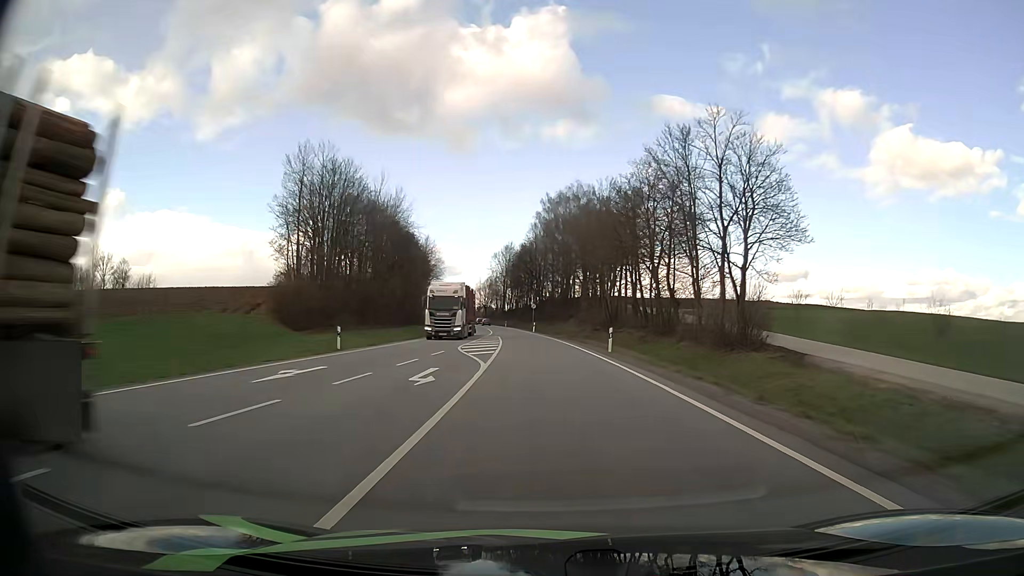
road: primary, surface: asphalt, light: Day
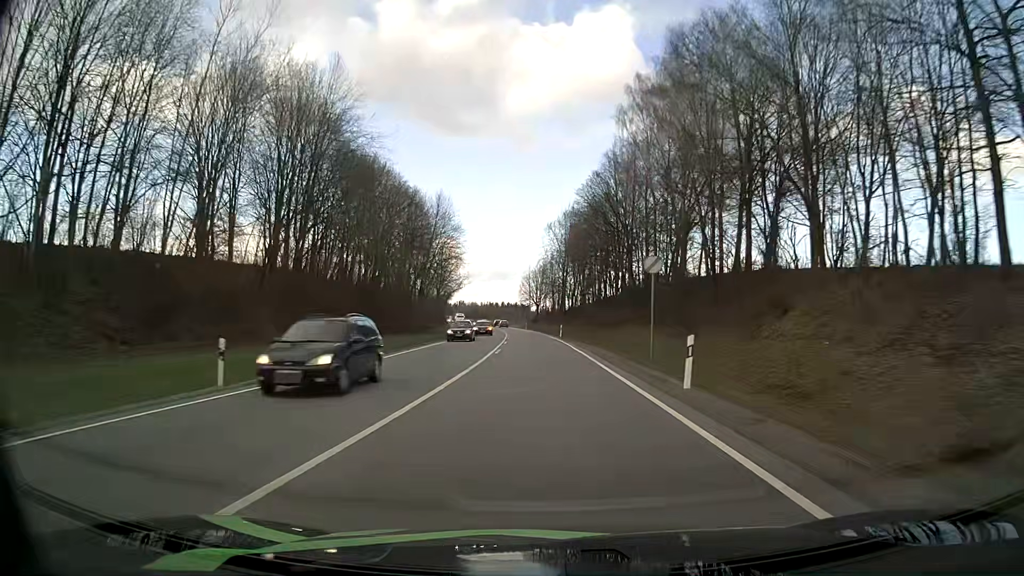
(-2.9, +66.3) m; -5°
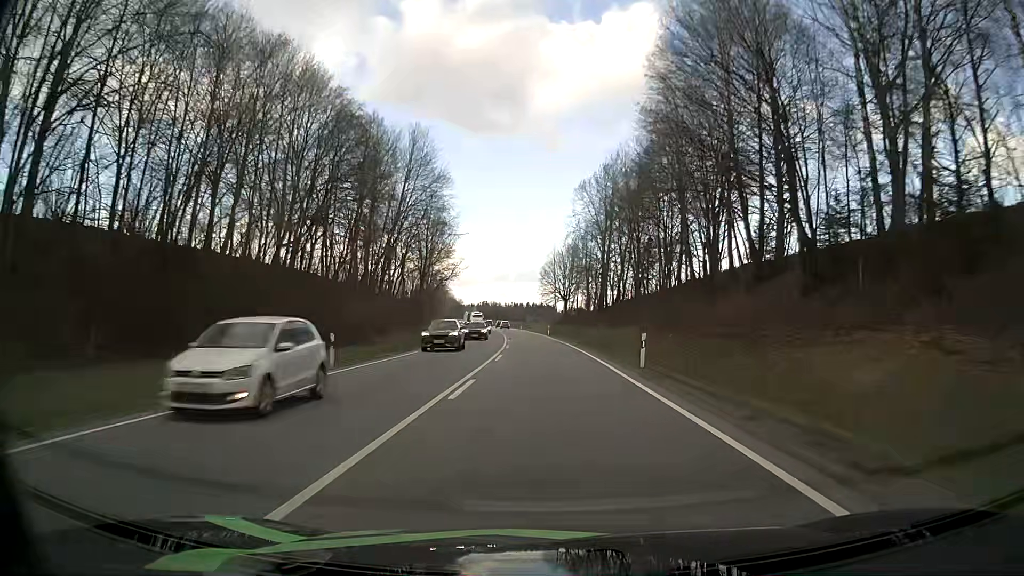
(-0.9, +41.0) m; -2°
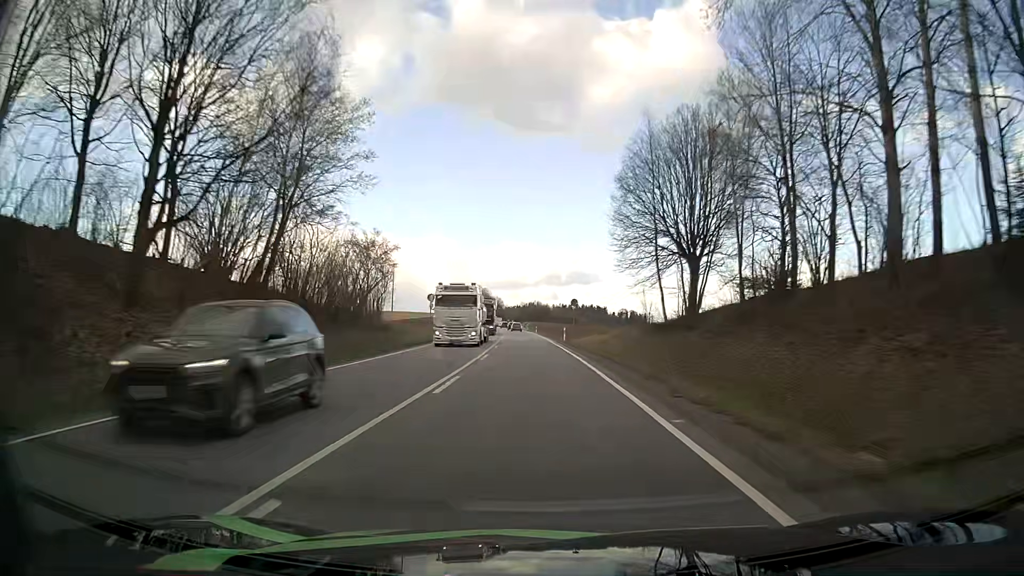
(-2.3, +71.6) m; -4°
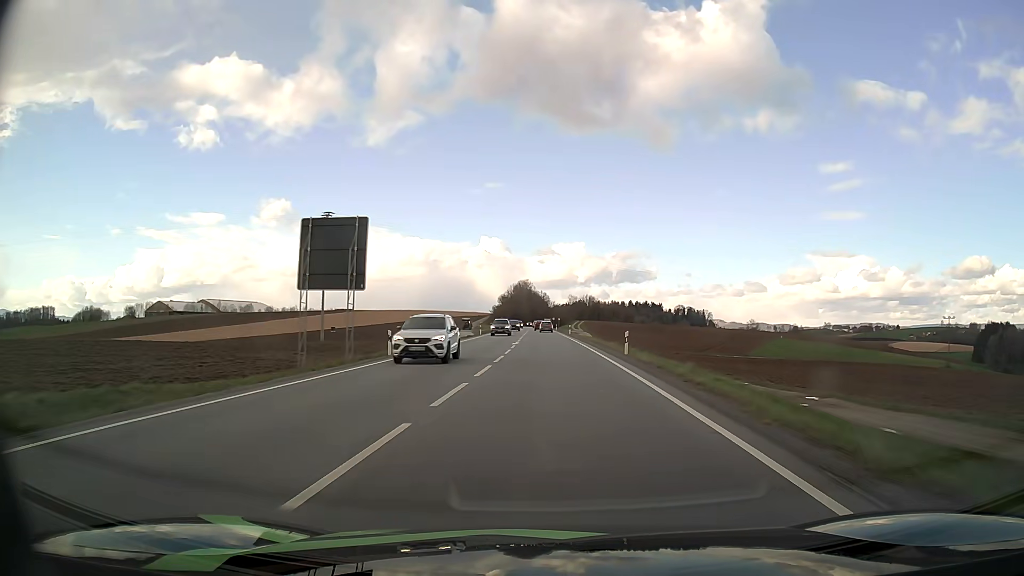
(-2.6, +74.8) m; -4°
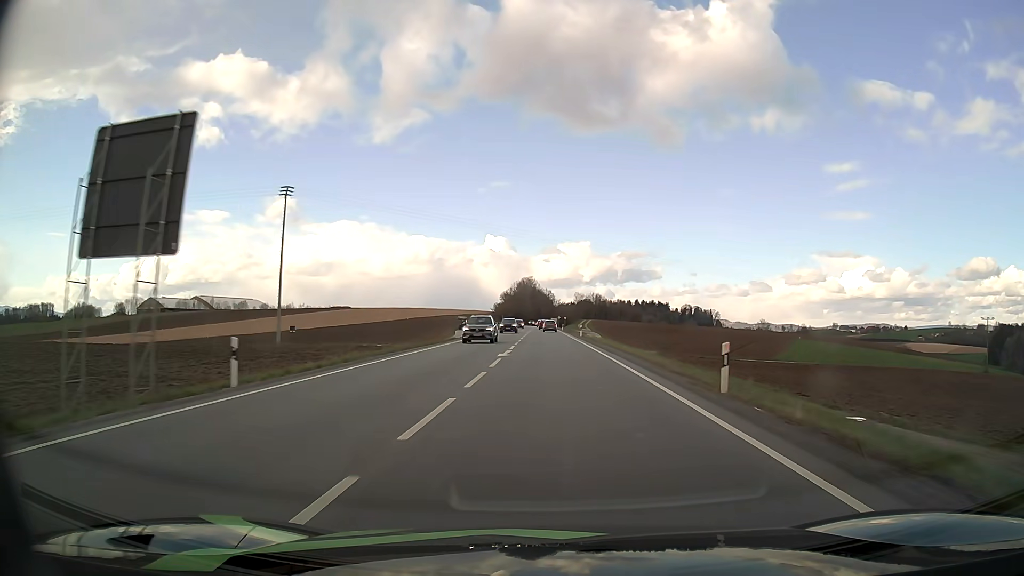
(-0.1, +15.1) m; -1°
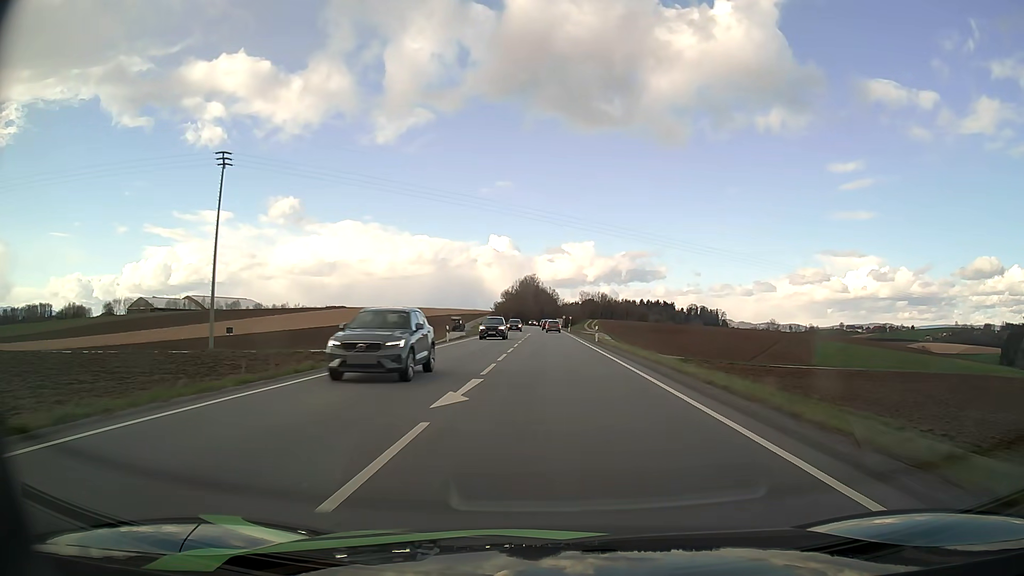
(0.0, +15.0) m; 0°
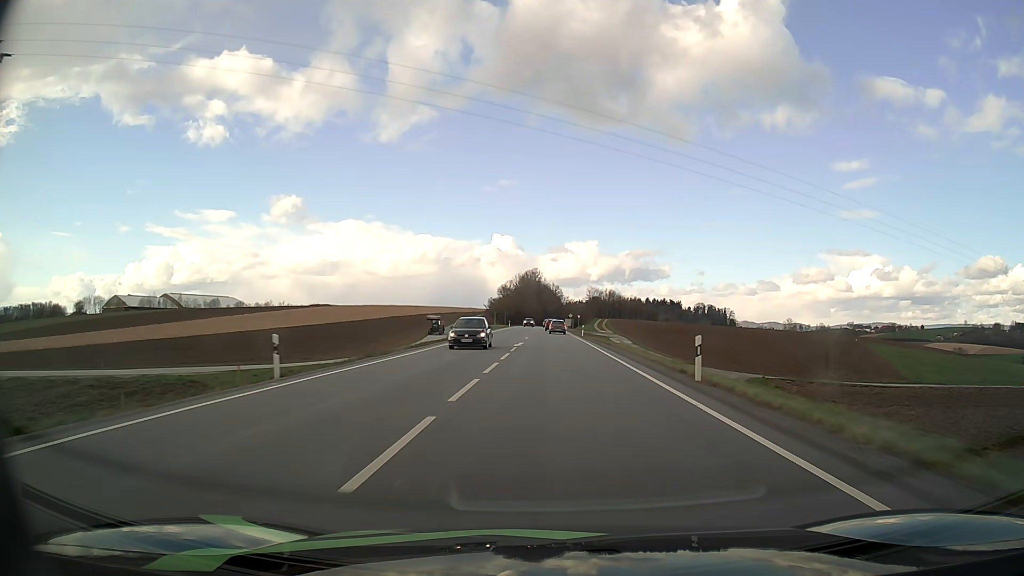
(-0.1, +29.5) m; 0°
(0, +10) (0, +20) (0, +30) (0, +40) (0, +50) (0, +60) (0, +70) (0, +80) (0, +90) (0, +100) m
